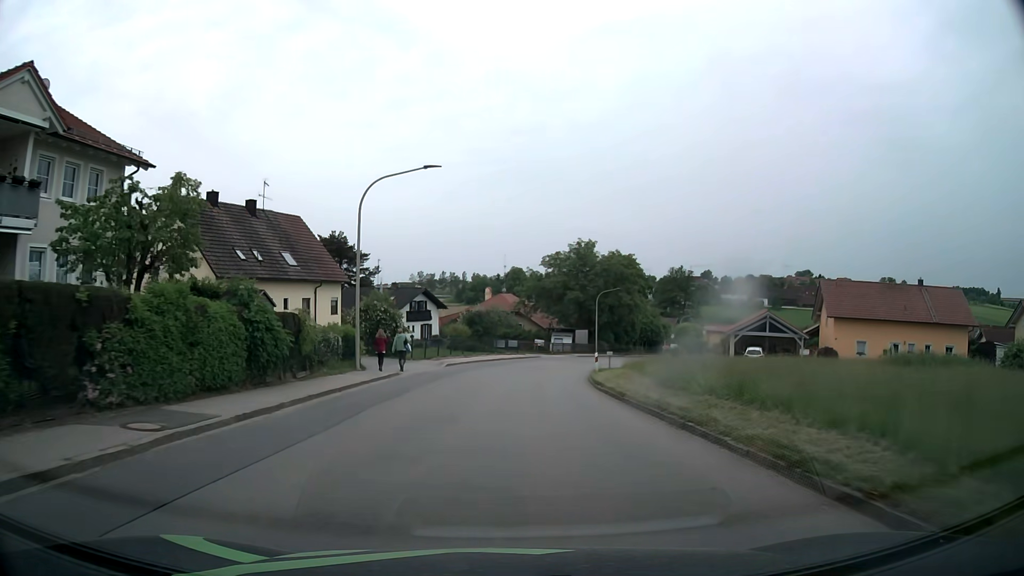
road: tertiary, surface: asphalt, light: Day
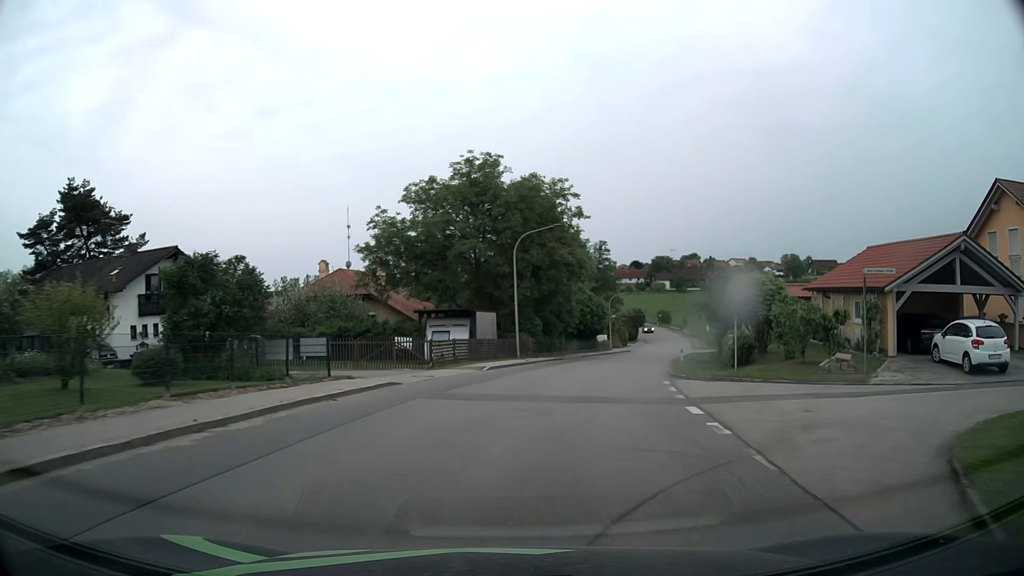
(+2.3, +37.4) m; +11°
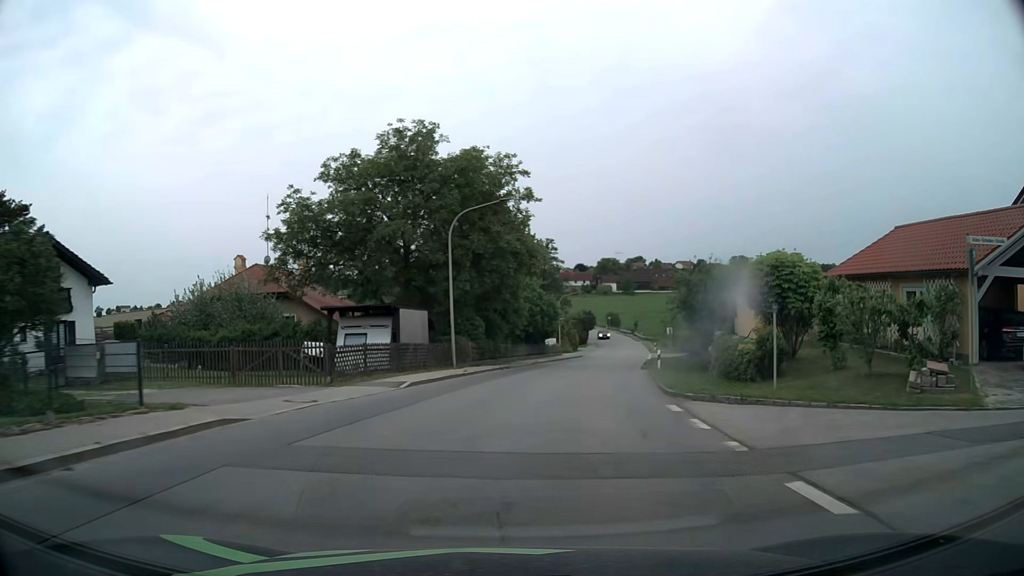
(+0.2, +7.6) m; +4°
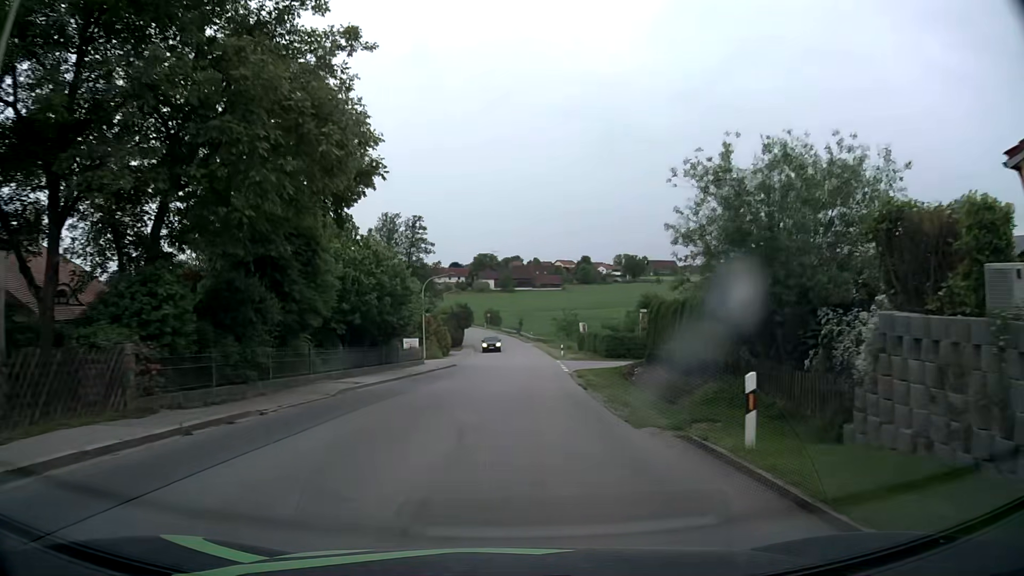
(+2.5, +23.1) m; +11°
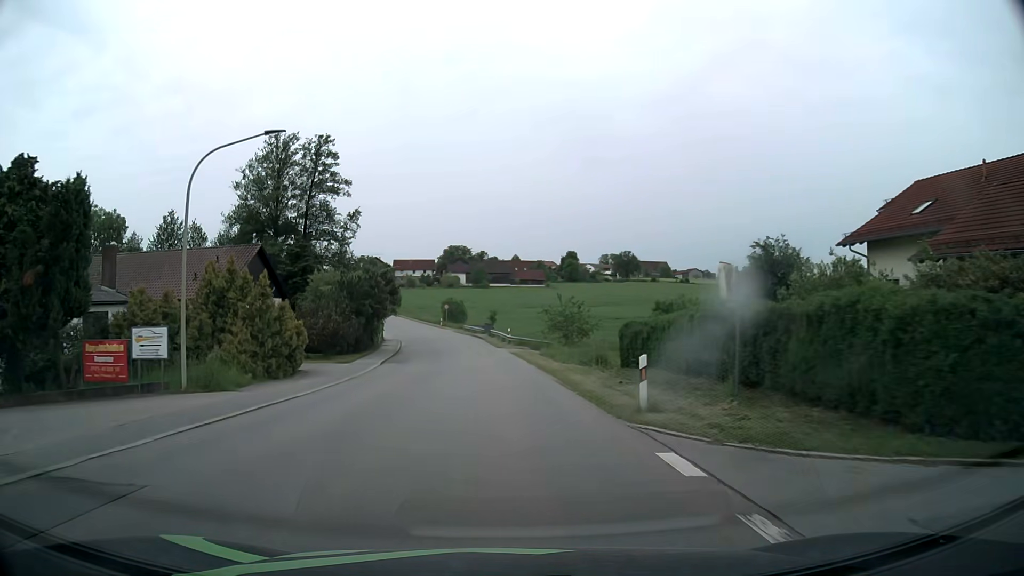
(+1.6, +39.4) m; +2°
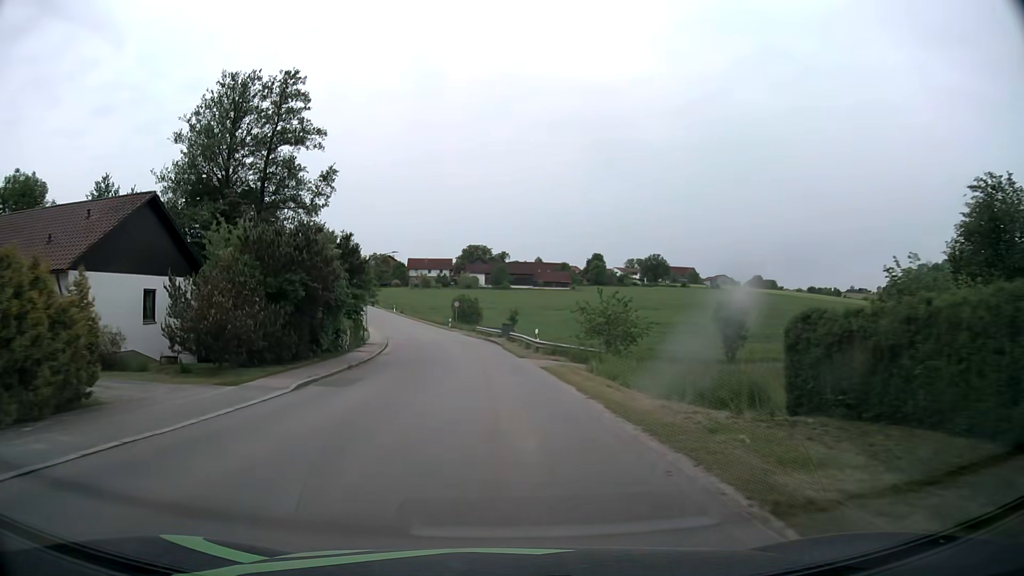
(-0.1, +15.7) m; -1°
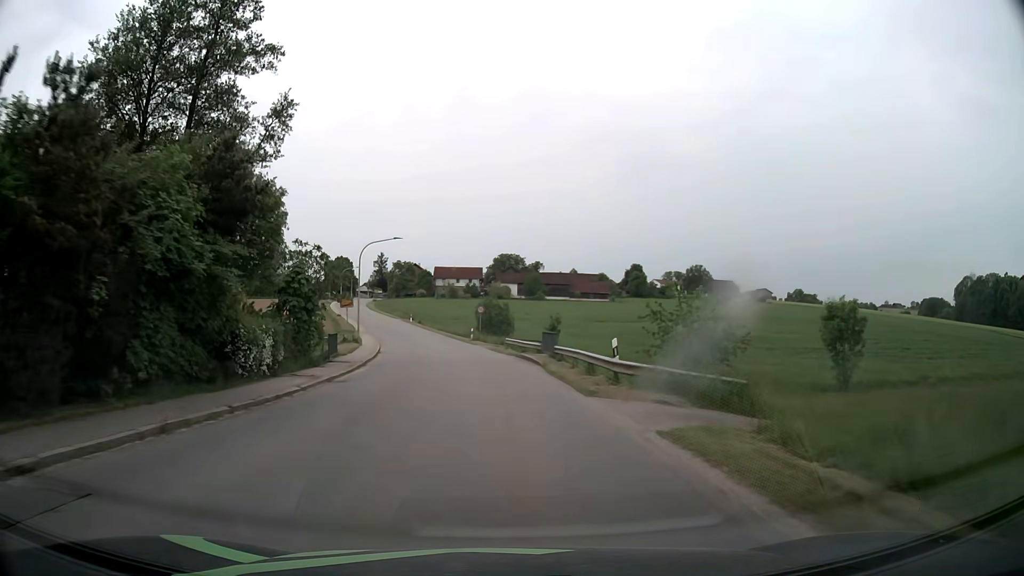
(-0.4, +15.6) m; -3°
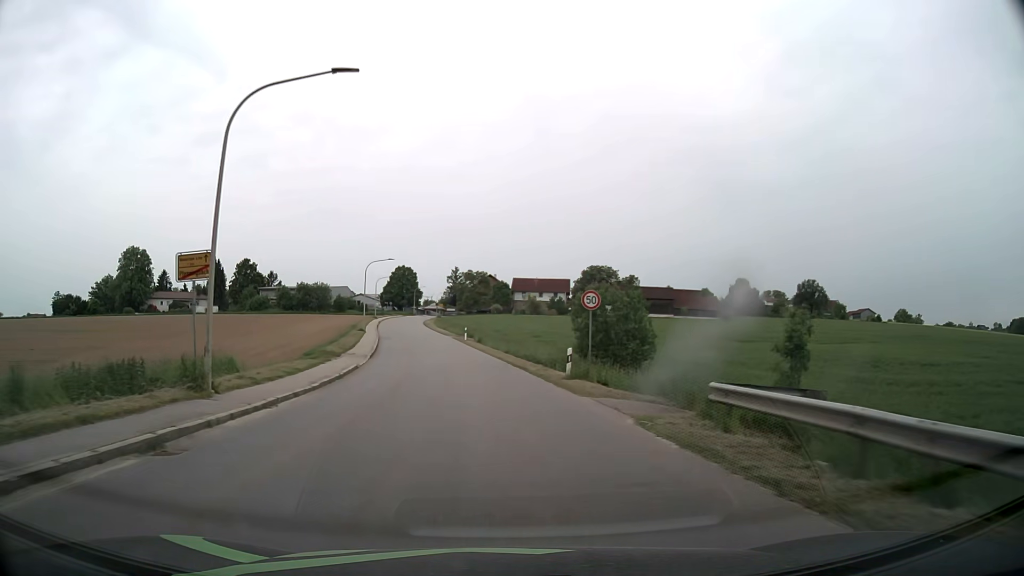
(-1.8, +32.4) m; -7°
(0, +10) (-1, +20) (-2, +30) (-3, +40) (-5, +50) (-7, +60) (-8, +69) (-10, +79) (-12, +89) (-14, +99) m
